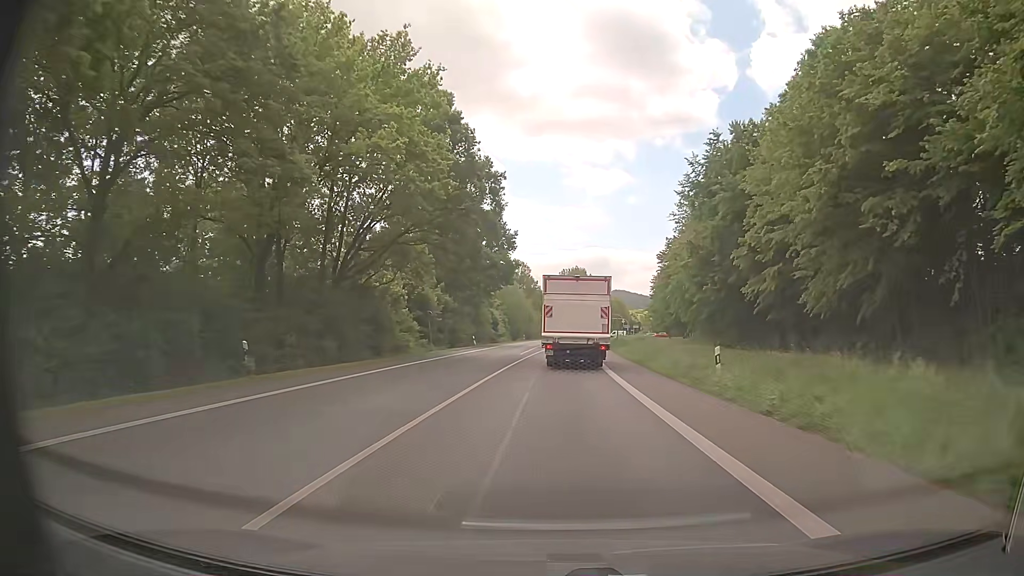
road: primary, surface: asphalt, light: Day
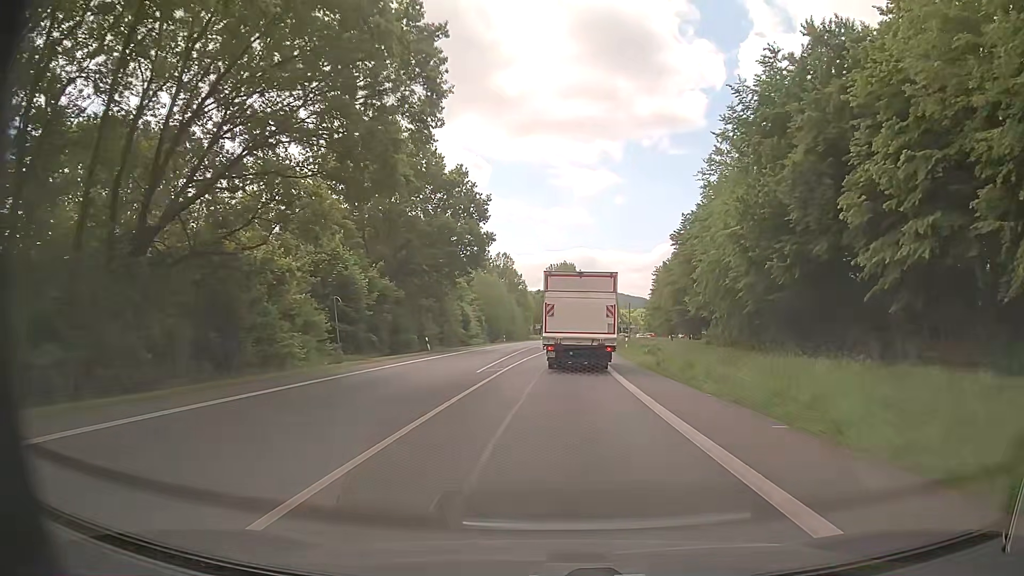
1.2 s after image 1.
(+0.2, +19.8) m; +1°
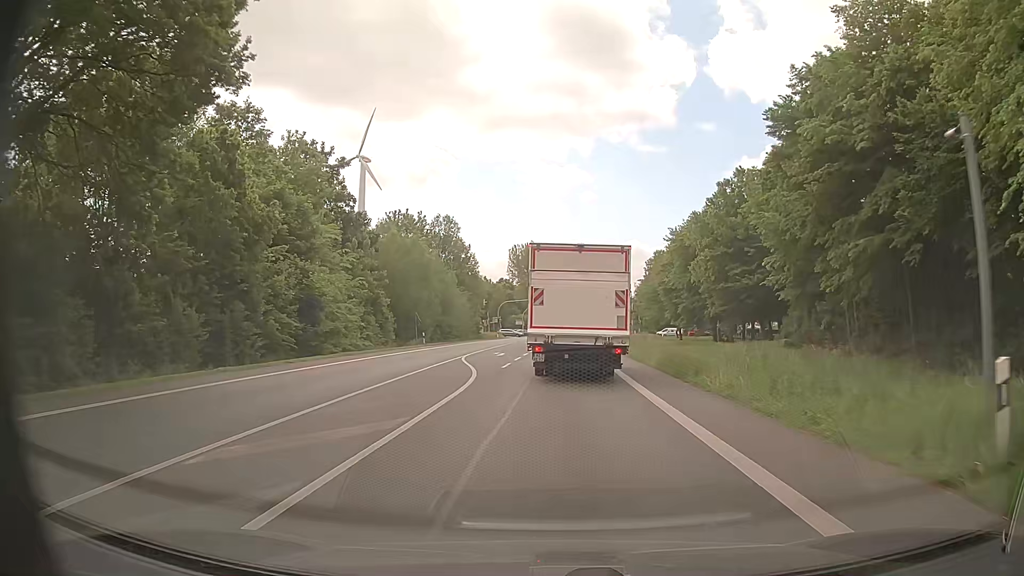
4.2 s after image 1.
(+1.1, +42.2) m; +3°
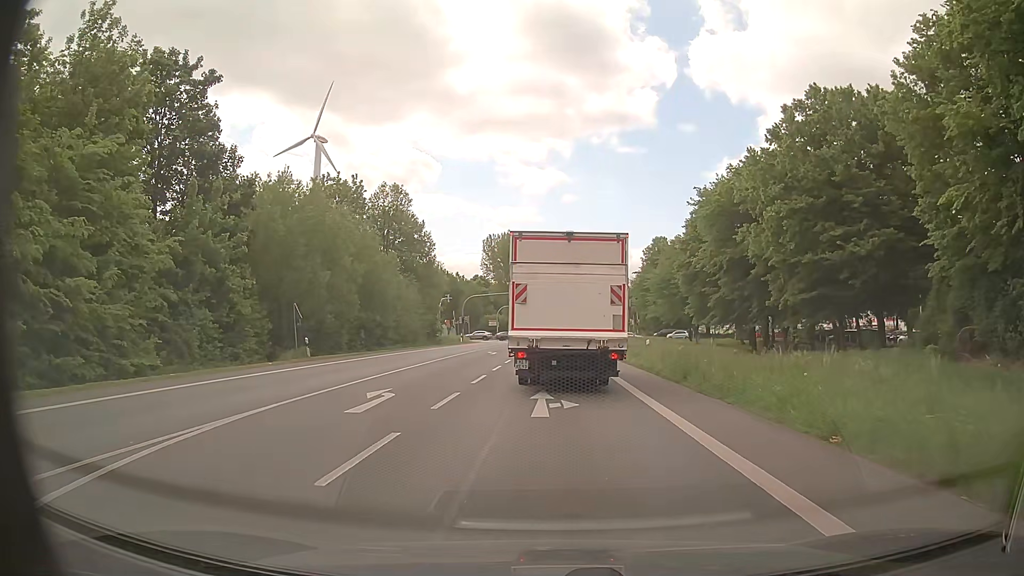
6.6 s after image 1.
(+0.2, +23.8) m; +1°
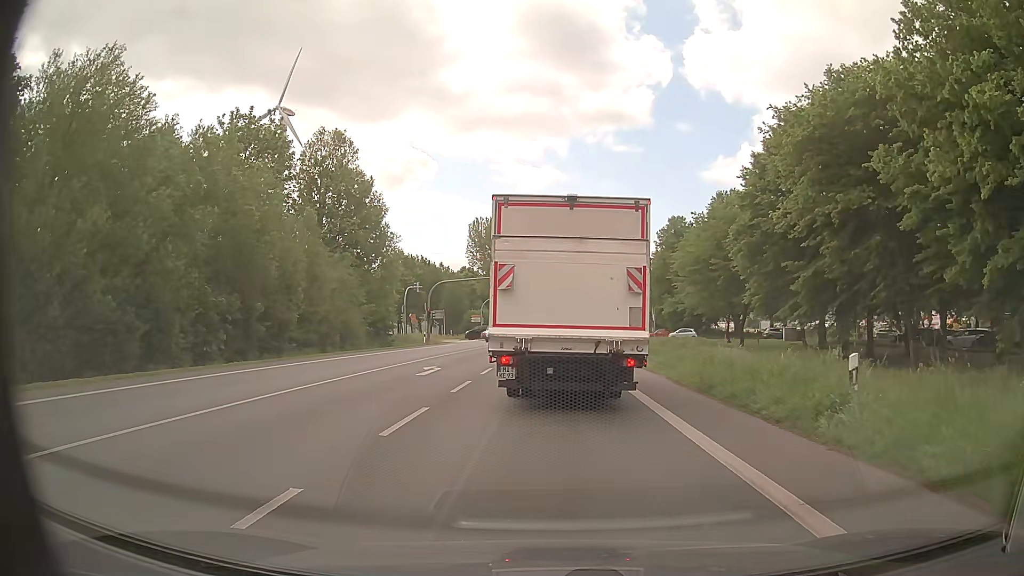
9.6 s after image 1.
(+0.2, +21.2) m; +1°
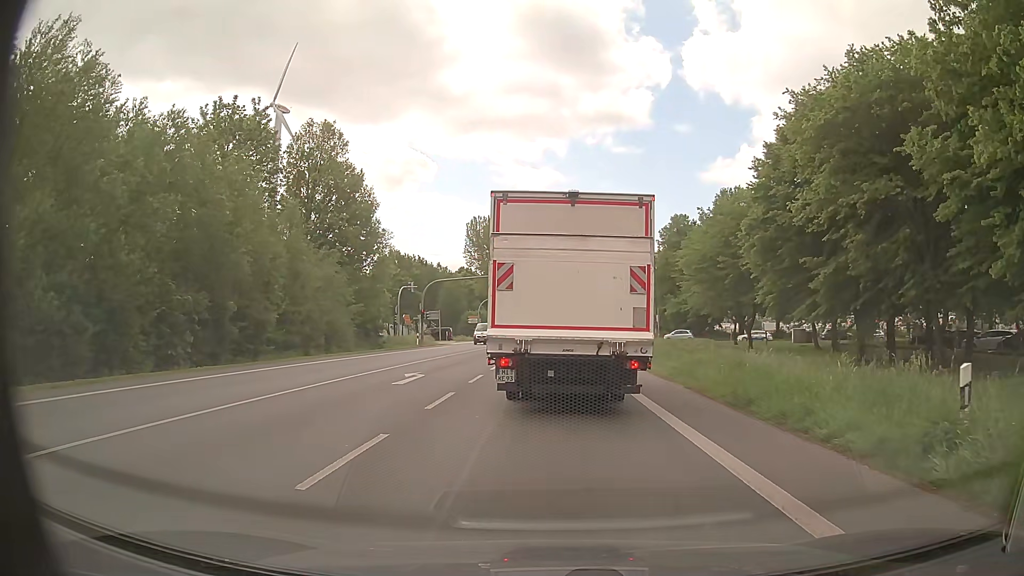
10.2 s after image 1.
(0.0, +2.9) m; 0°
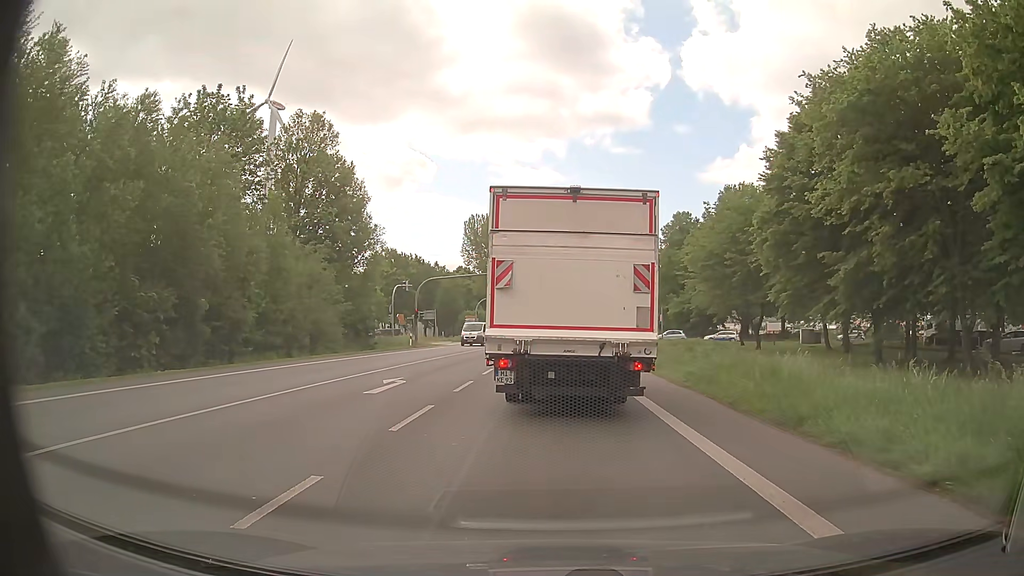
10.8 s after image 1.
(0.0, +2.5) m; -1°
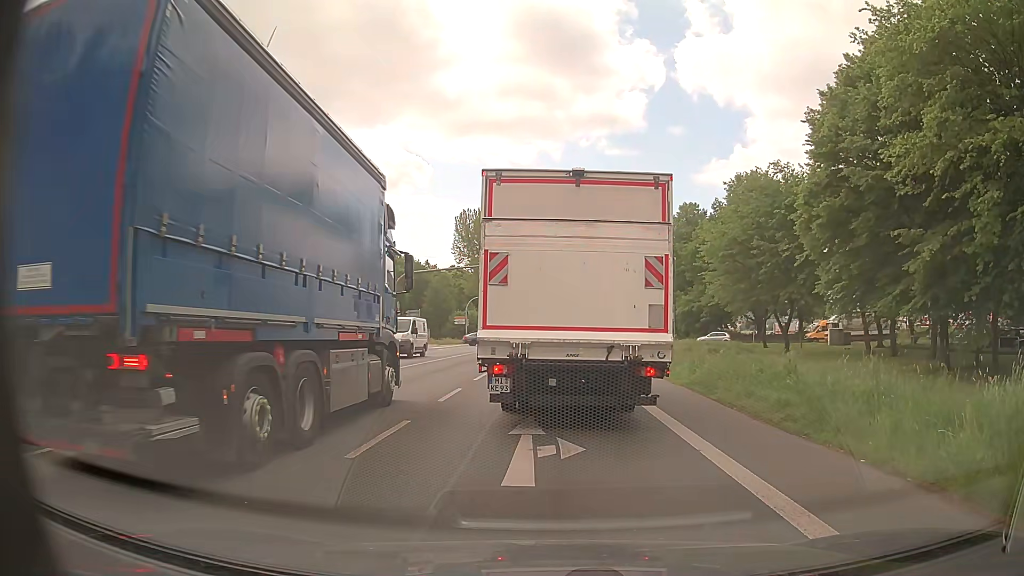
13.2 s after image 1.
(0.0, +7.8) m; 0°
(0, +10) (0, +20) (0, +30) (+1, +40) (+1, +50) (+1, +60) (+2, +70) (+3, +80) (+3, +90) (+4, +100) m
